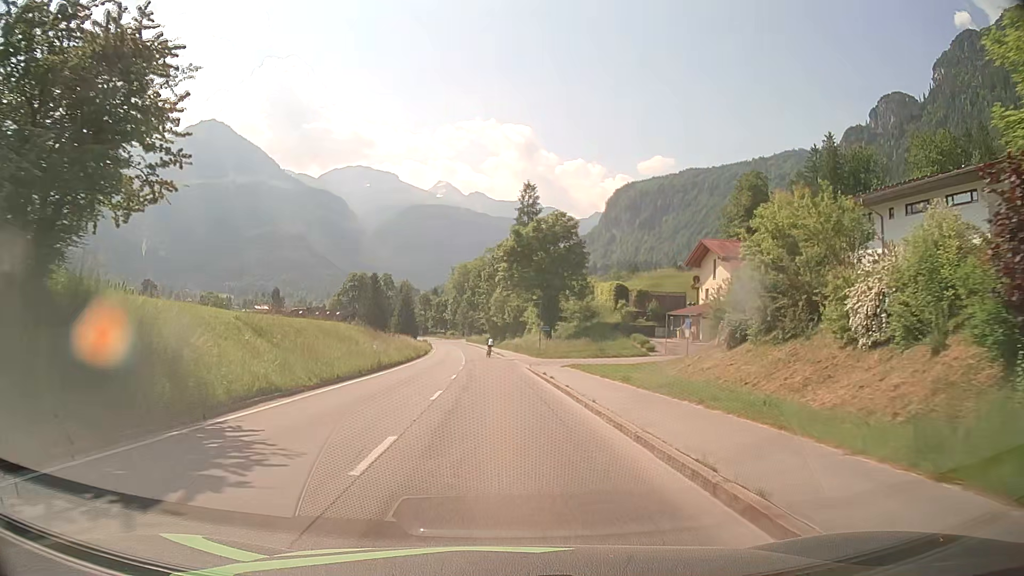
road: tertiary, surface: asphalt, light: Day
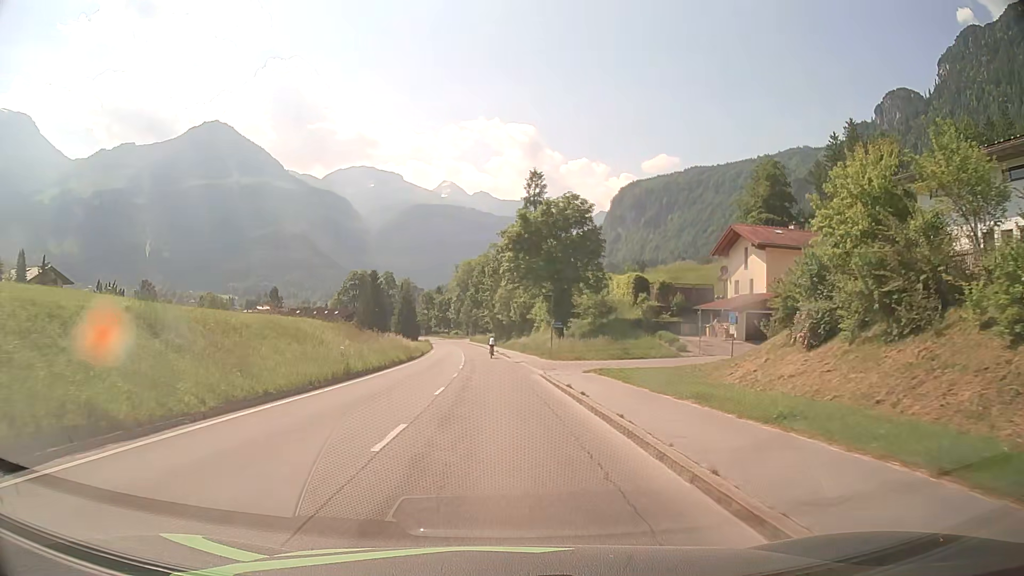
(0.0, +7.7) m; 0°
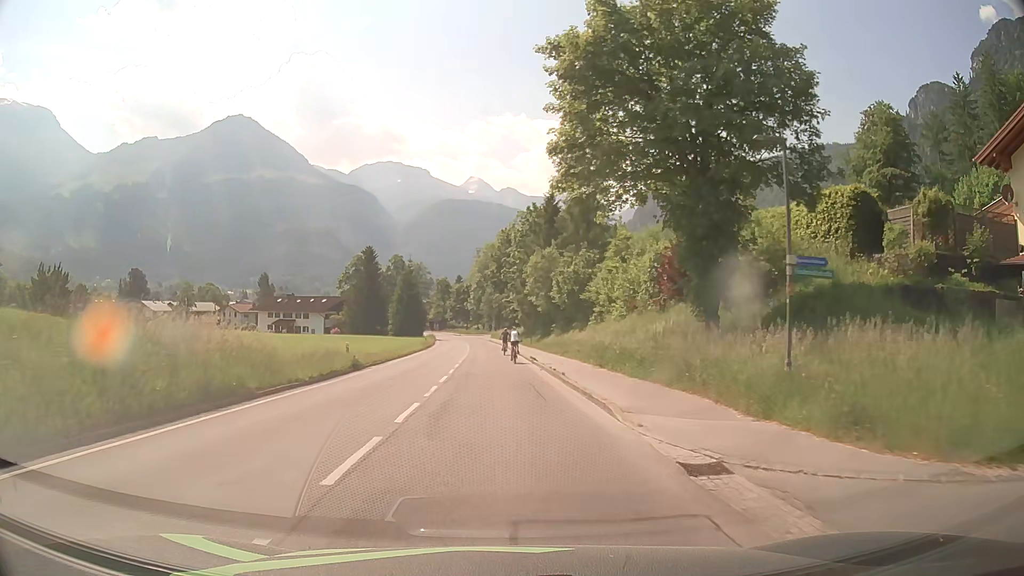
(-0.9, +37.0) m; -2°
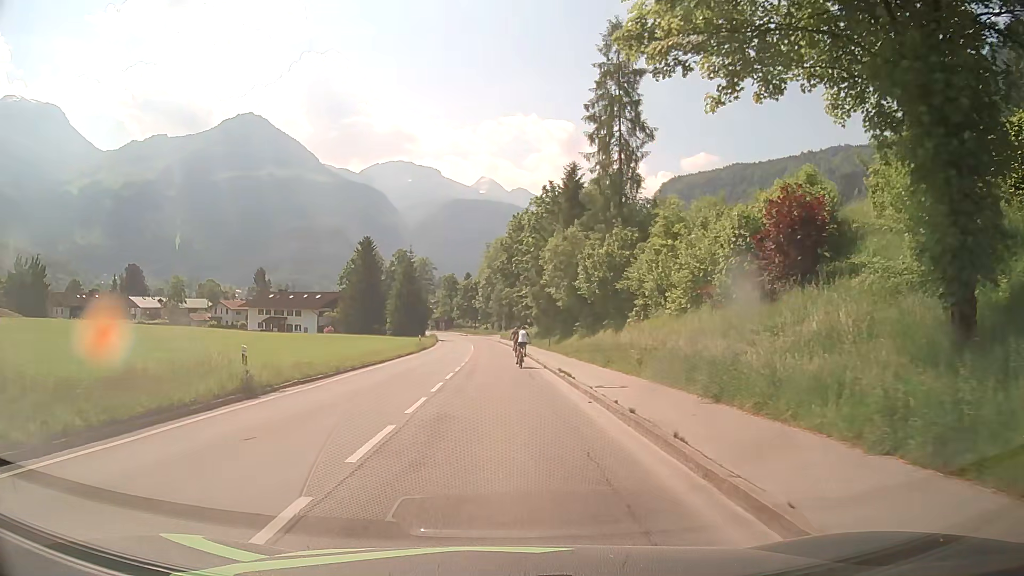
(-0.1, +12.3) m; -1°
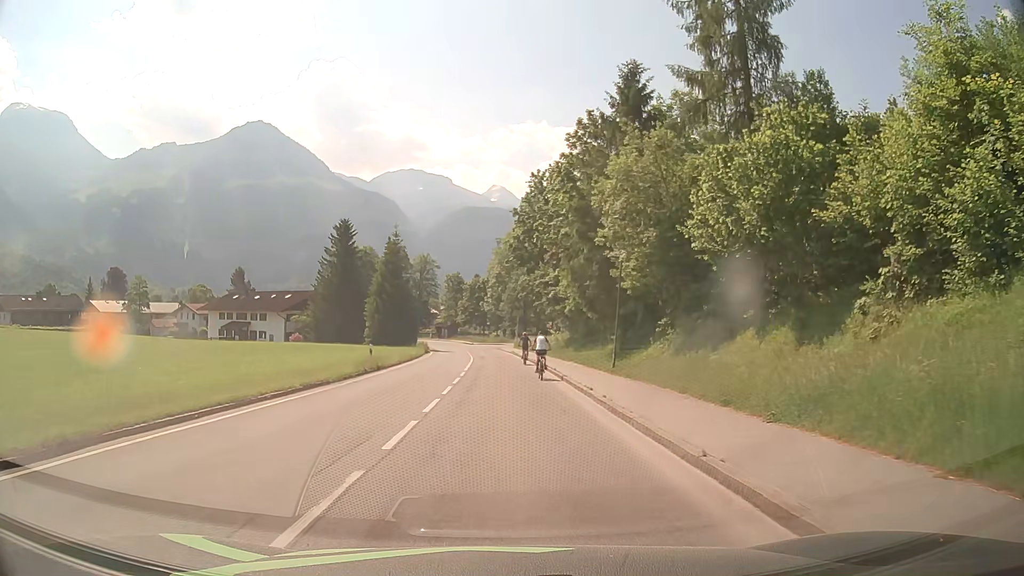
(-0.4, +25.7) m; -1°
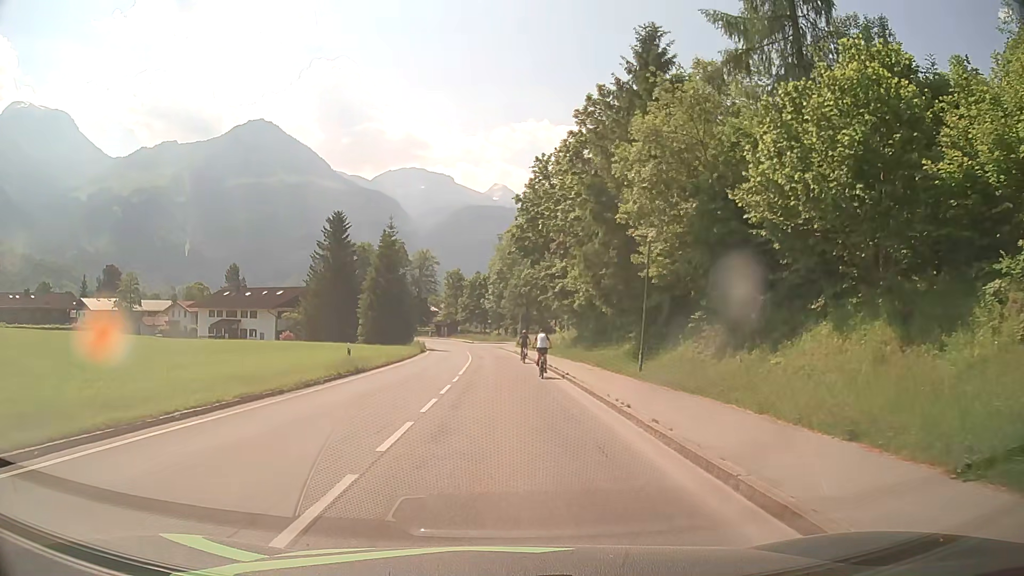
(0.0, +4.9) m; 0°
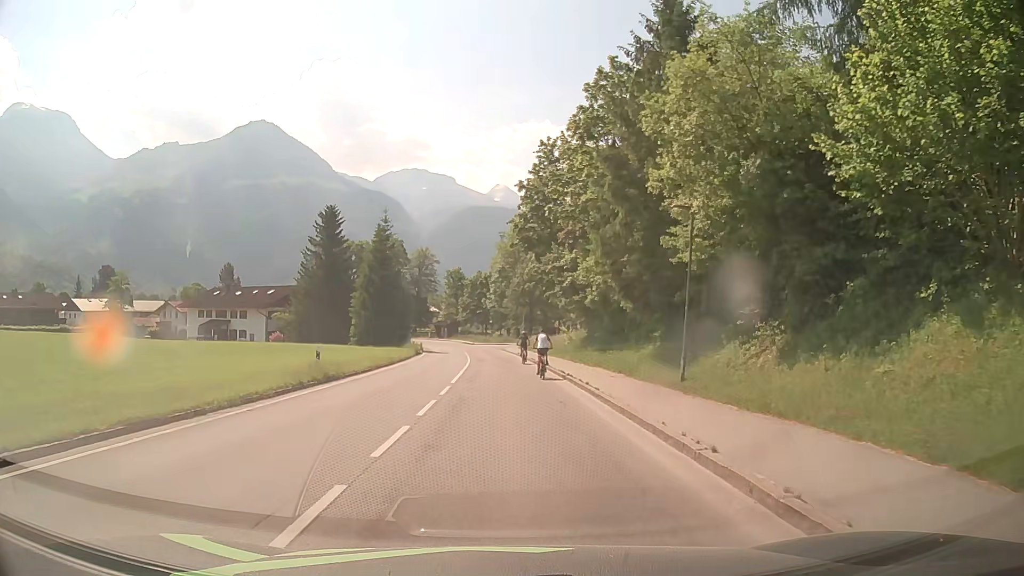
(0.0, +4.9) m; -1°
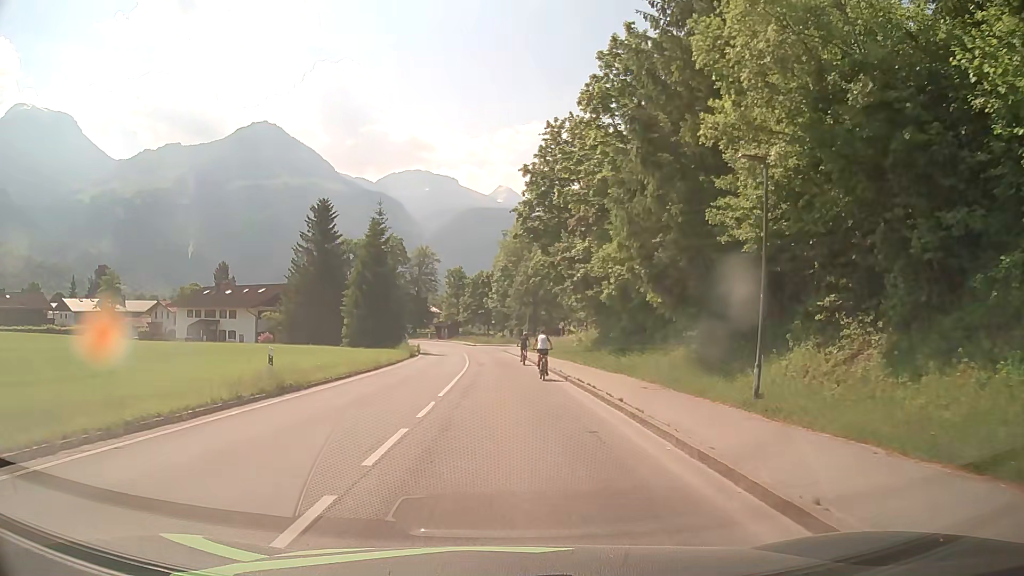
(0.0, +4.9) m; 0°
(0, +10) (0, +20) (0, +30) (0, +40) (-1, +50) (-1, +60) (-2, +70) (-3, +80) (-4, +90) (-6, +100) m
